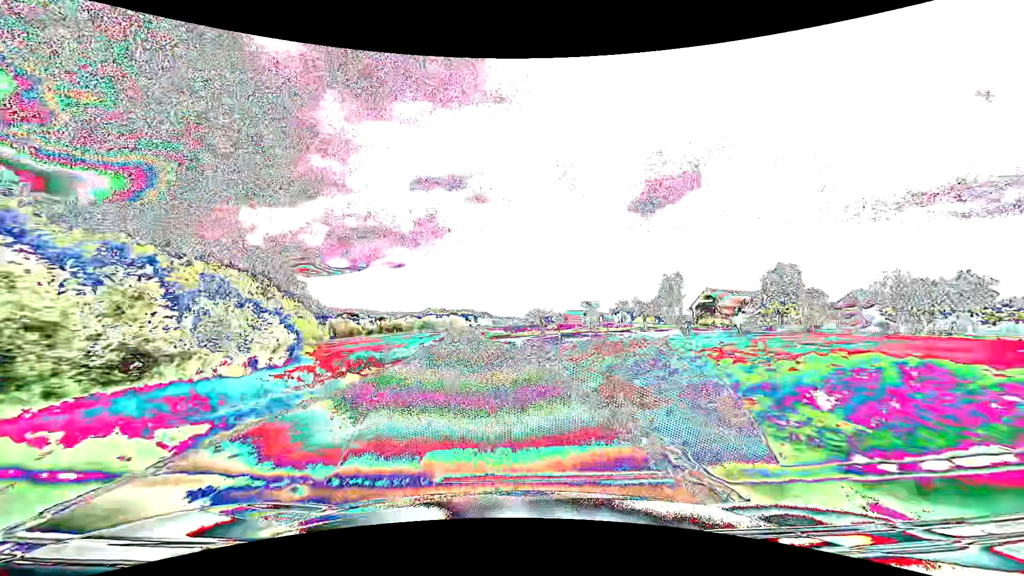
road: tertiary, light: Day
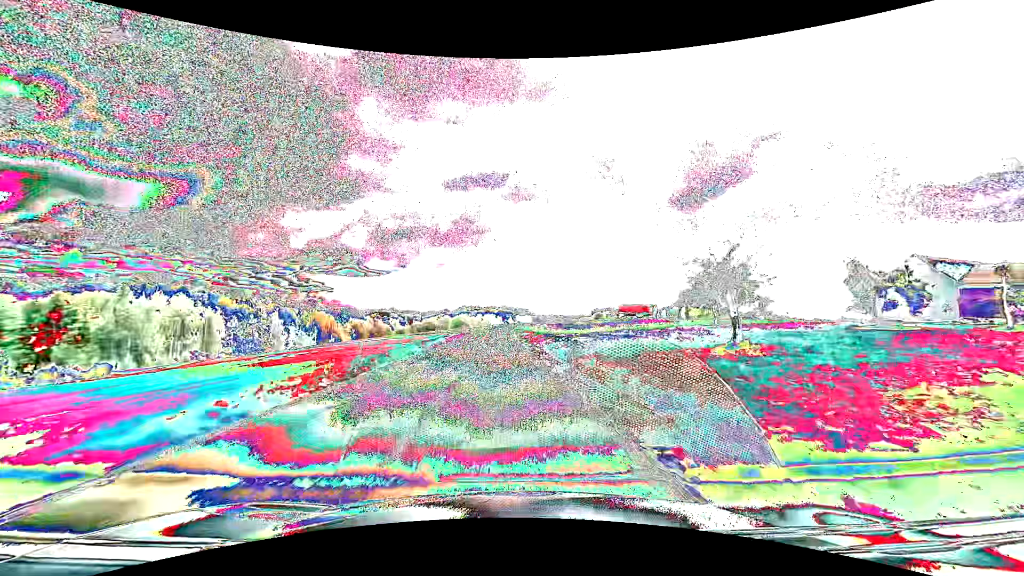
(-3.5, +54.3) m; -4°
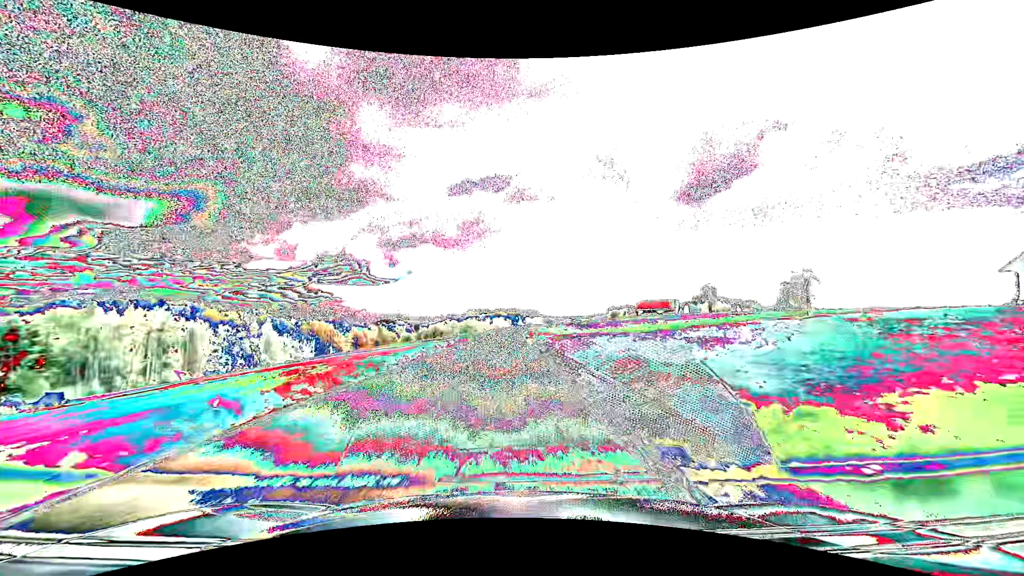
(-0.2, +21.7) m; -1°
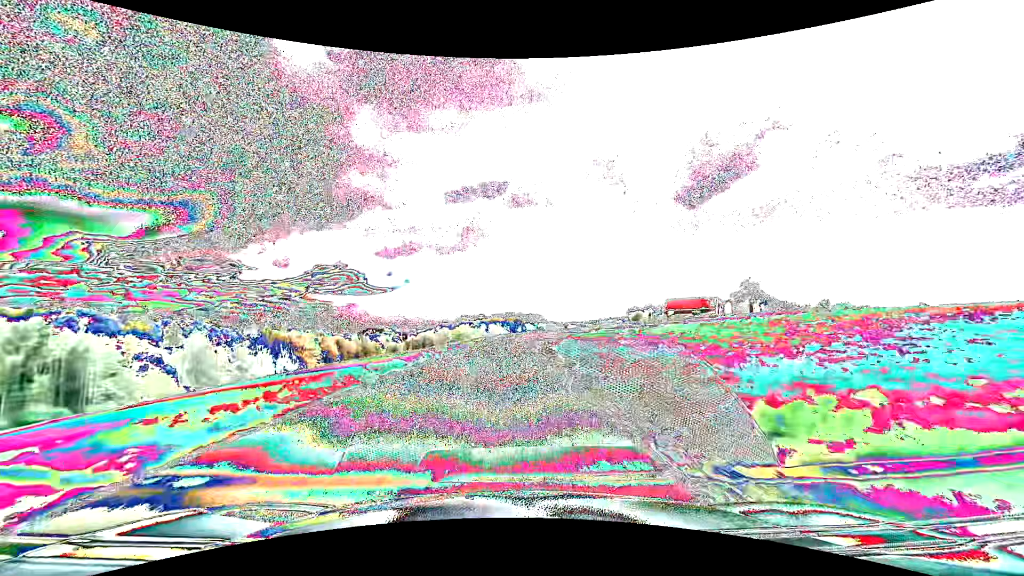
(-0.2, +55.8) m; 0°
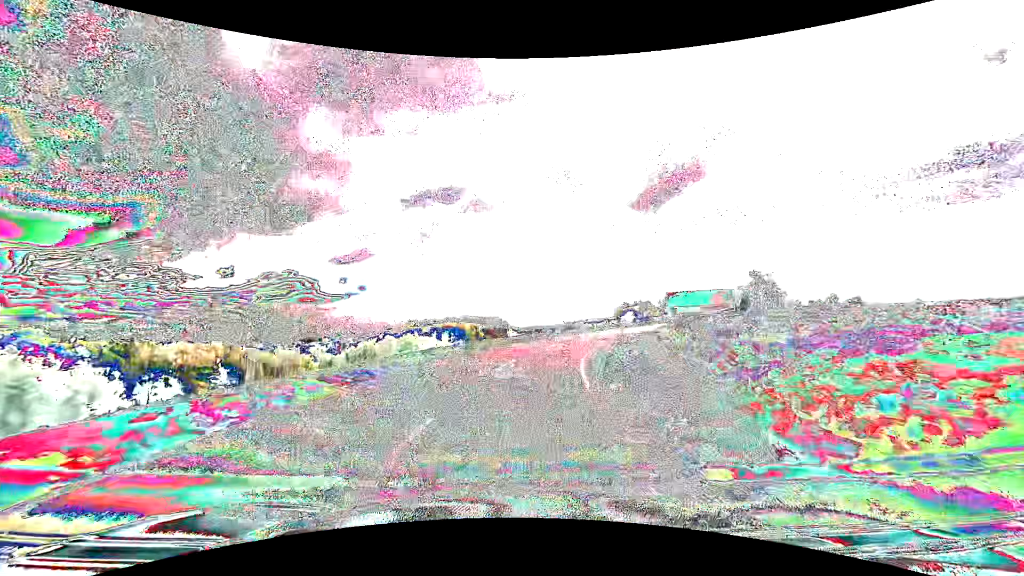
(+0.8, +56.9) m; +4°
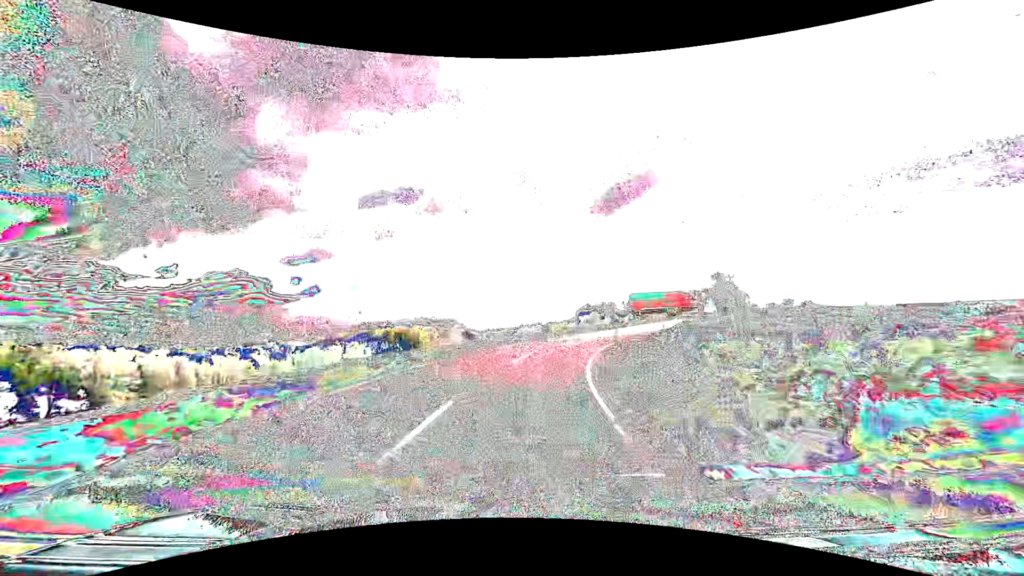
(+0.4, +10.9) m; +5°
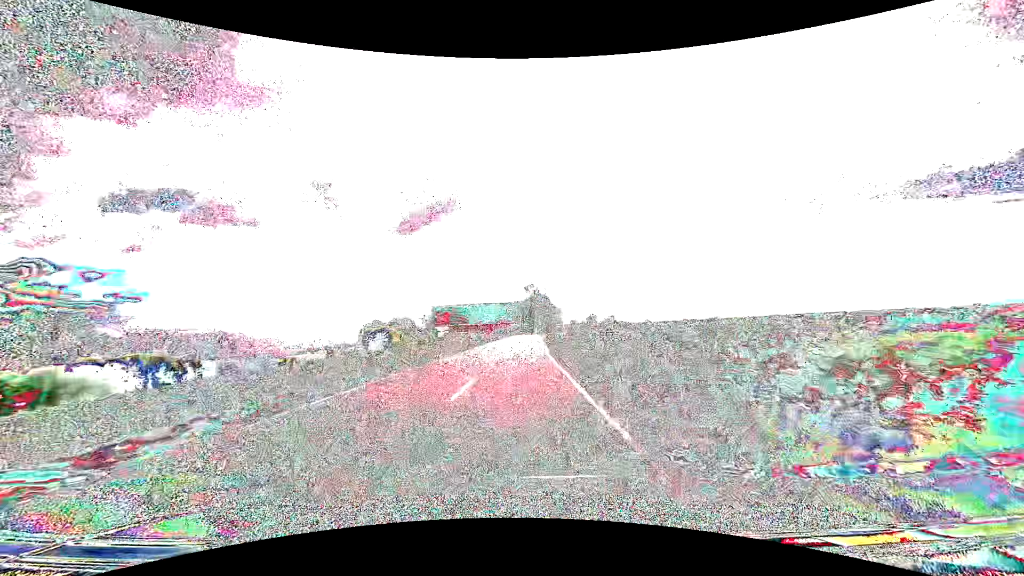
(+8.8, +41.7) m; +23°
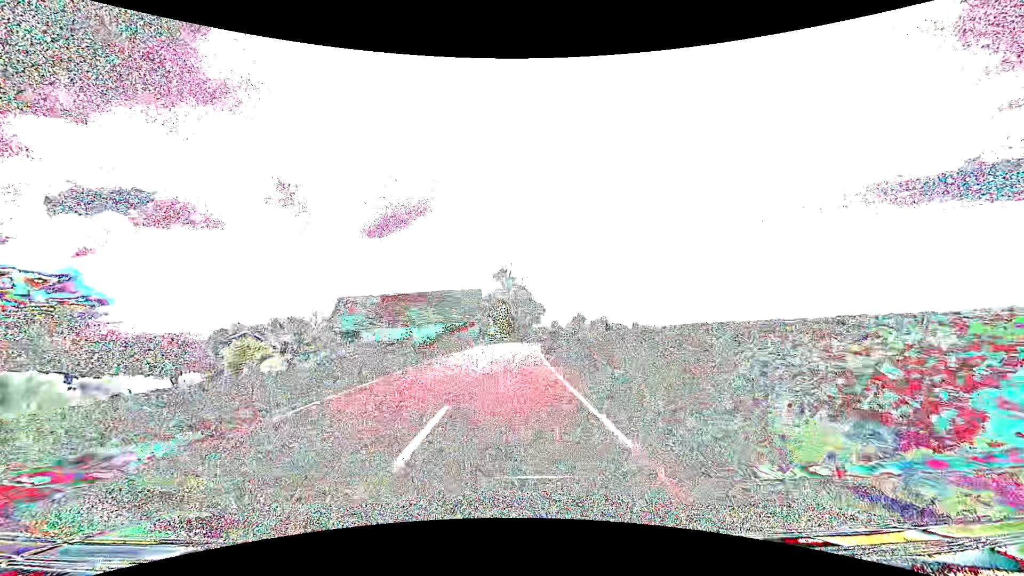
(+2.3, +53.1) m; +4°
(0, +10) (0, +20) (+1, +30) (+1, +40) (+2, +50) (+3, +60) (+4, +70) (+6, +80) (+8, +90) (+10, +99) m
